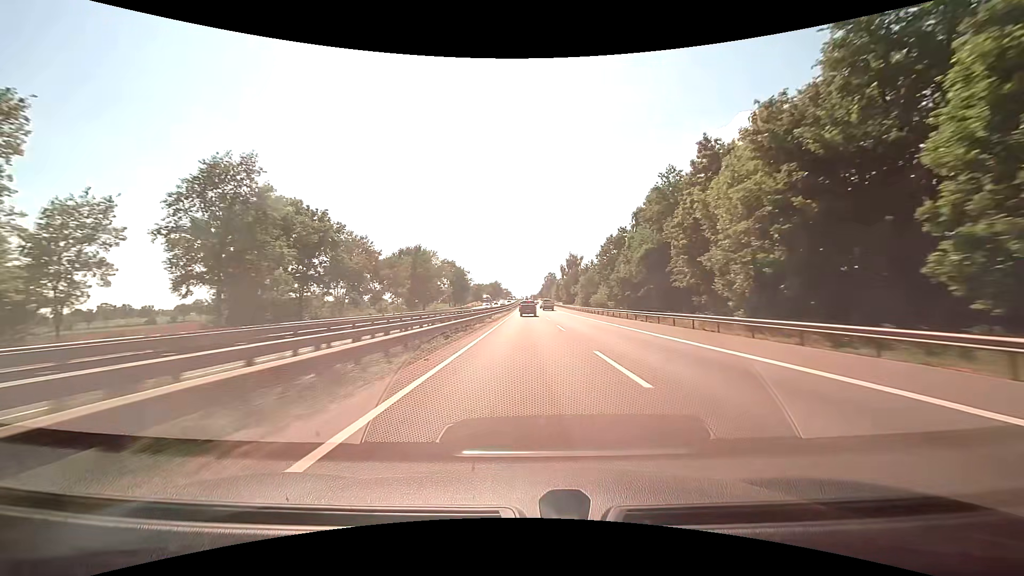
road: motorway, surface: asphalt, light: Day
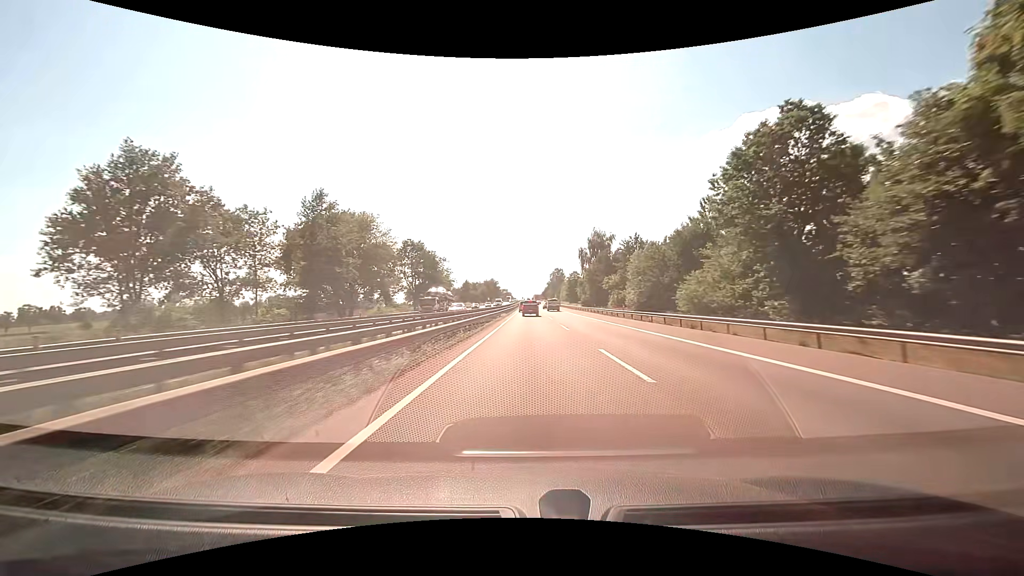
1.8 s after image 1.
(-0.1, +52.9) m; 0°
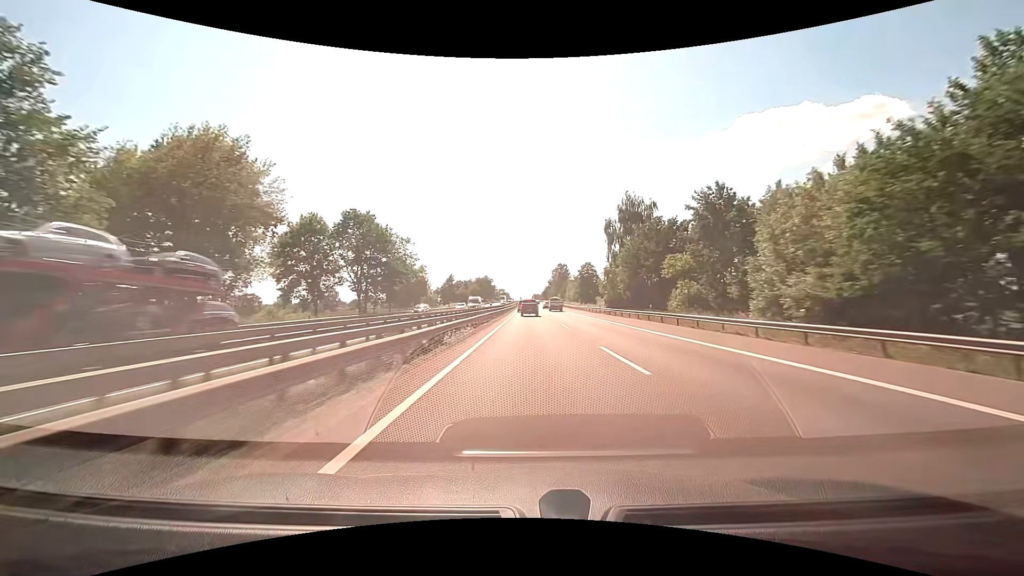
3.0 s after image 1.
(0.0, +35.1) m; 0°
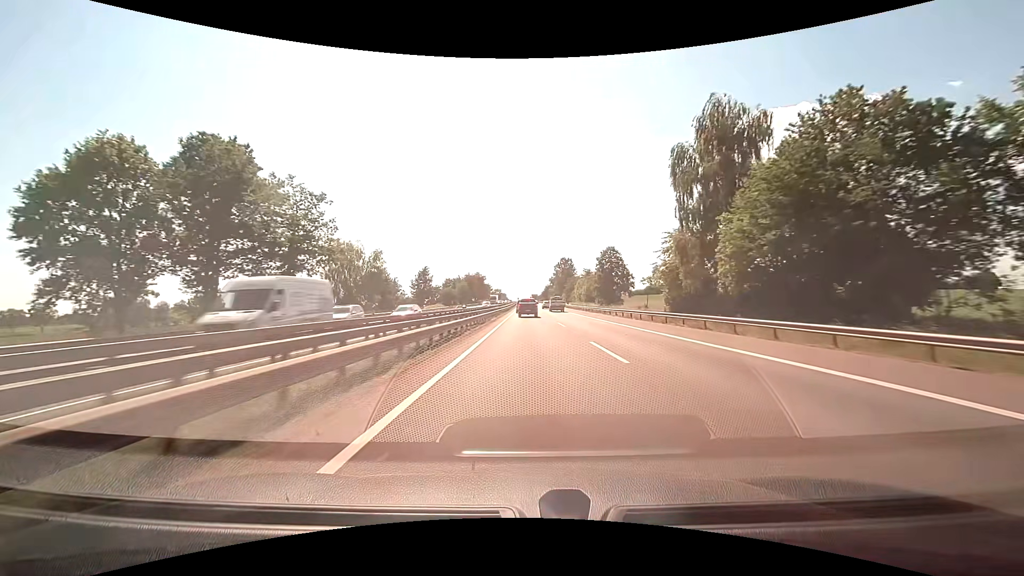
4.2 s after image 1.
(+0.1, +33.8) m; 0°
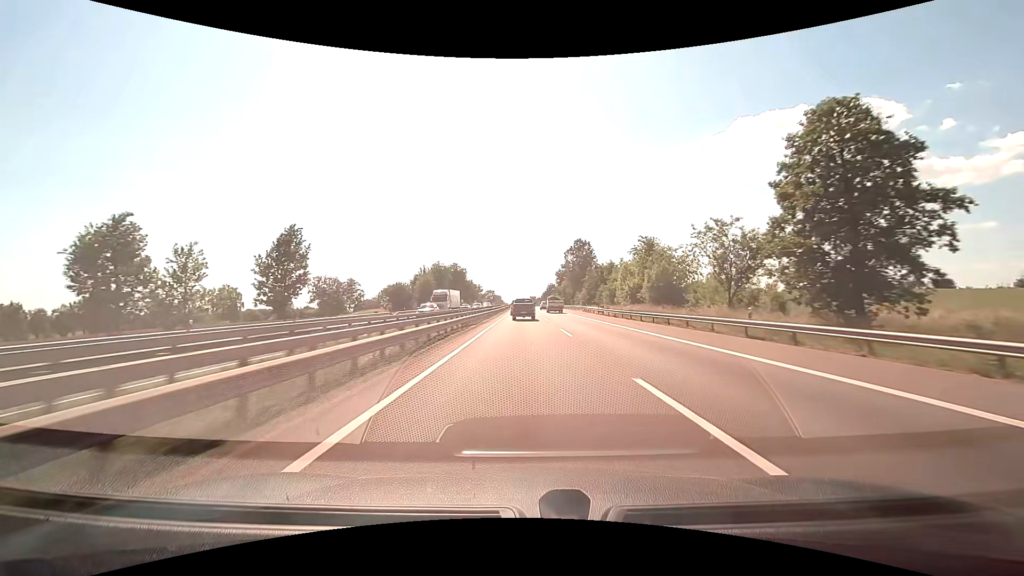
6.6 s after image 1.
(+0.3, +62.1) m; 0°
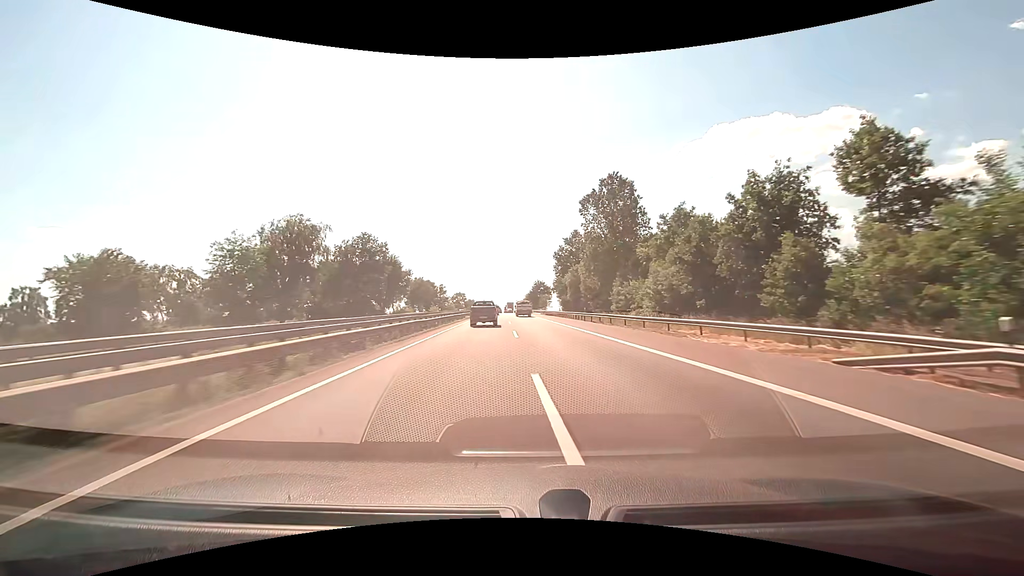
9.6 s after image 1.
(+0.8, +70.5) m; +2°
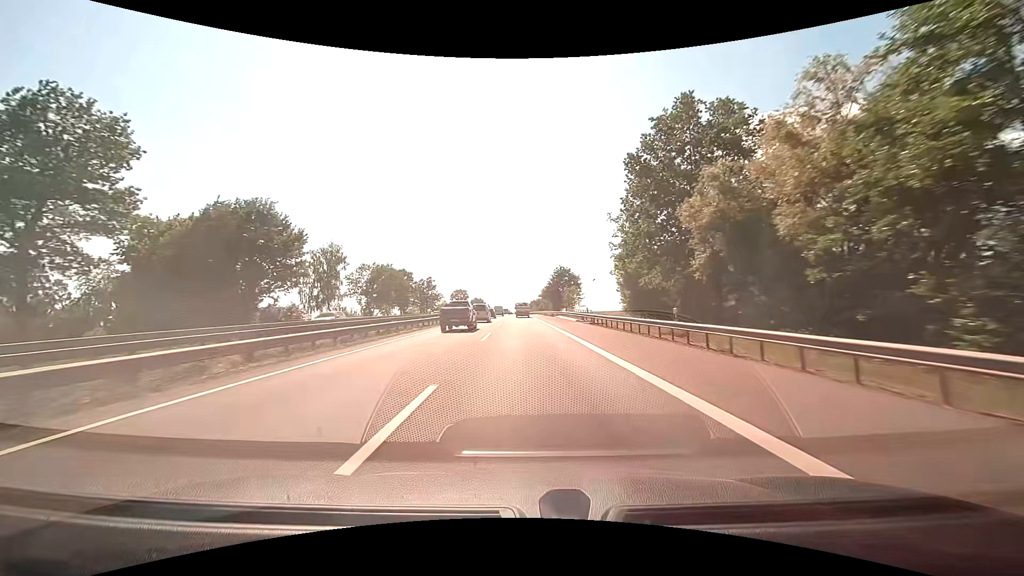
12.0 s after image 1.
(-0.4, +55.0) m; -1°
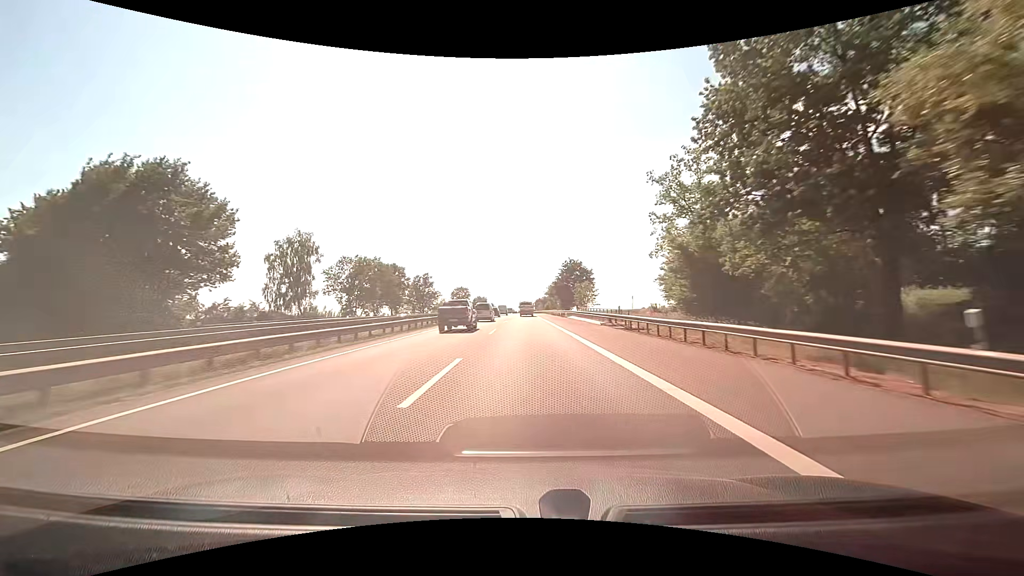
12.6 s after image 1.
(-0.1, +13.7) m; -1°
(0, +10) (0, +20) (0, +30) (0, +40) (0, +50) (0, +60) (-1, +70) (-1, +80) (-1, +90) (-1, +100) m
